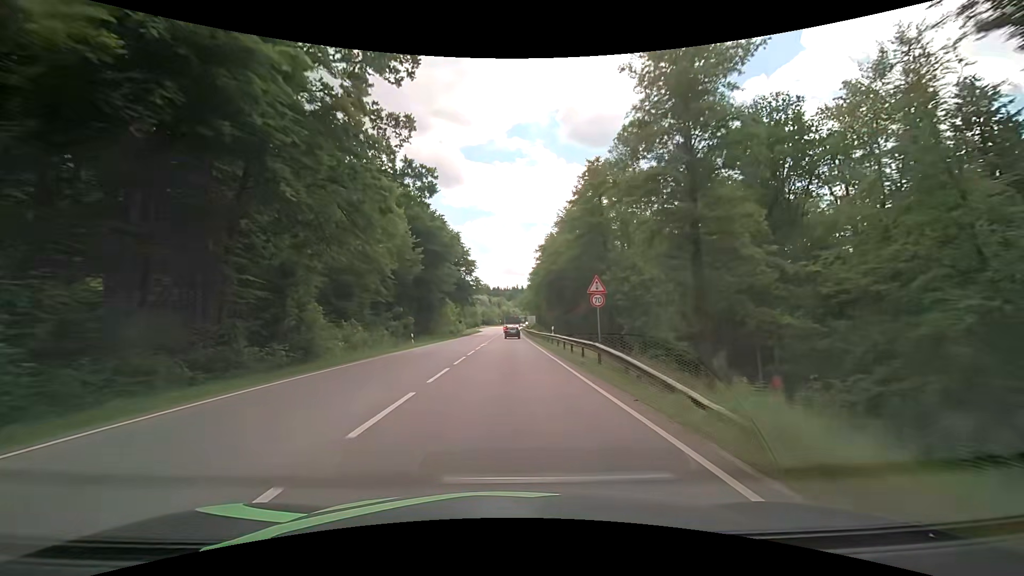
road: secondary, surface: asphalt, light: Day
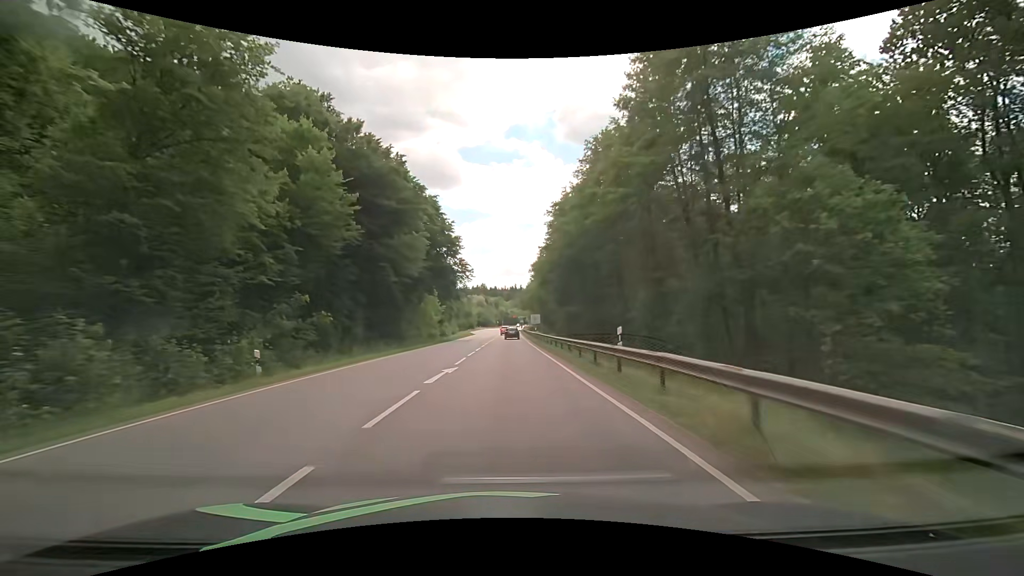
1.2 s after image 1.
(+0.2, +23.1) m; +1°
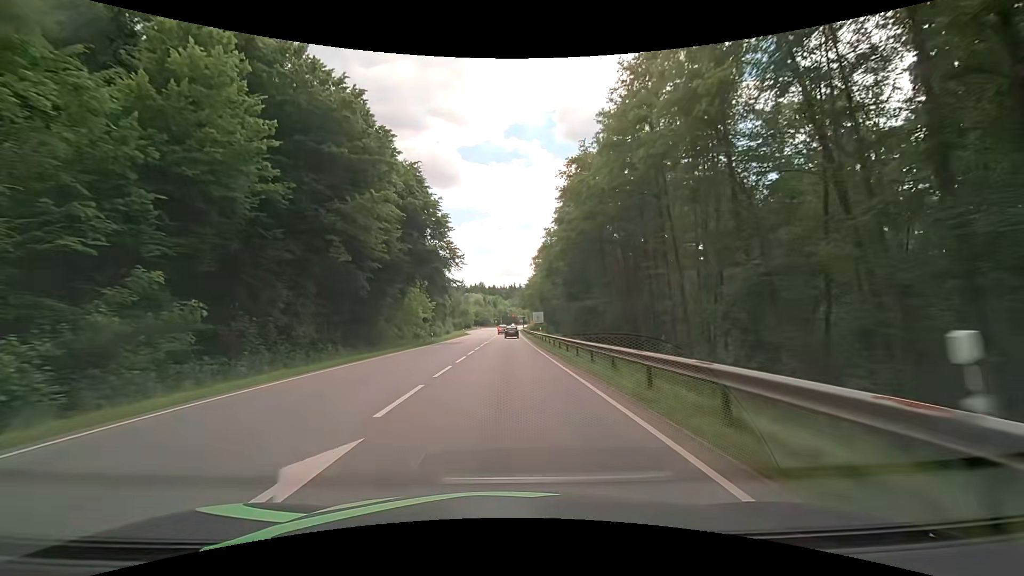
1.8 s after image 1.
(+0.1, +11.3) m; 0°
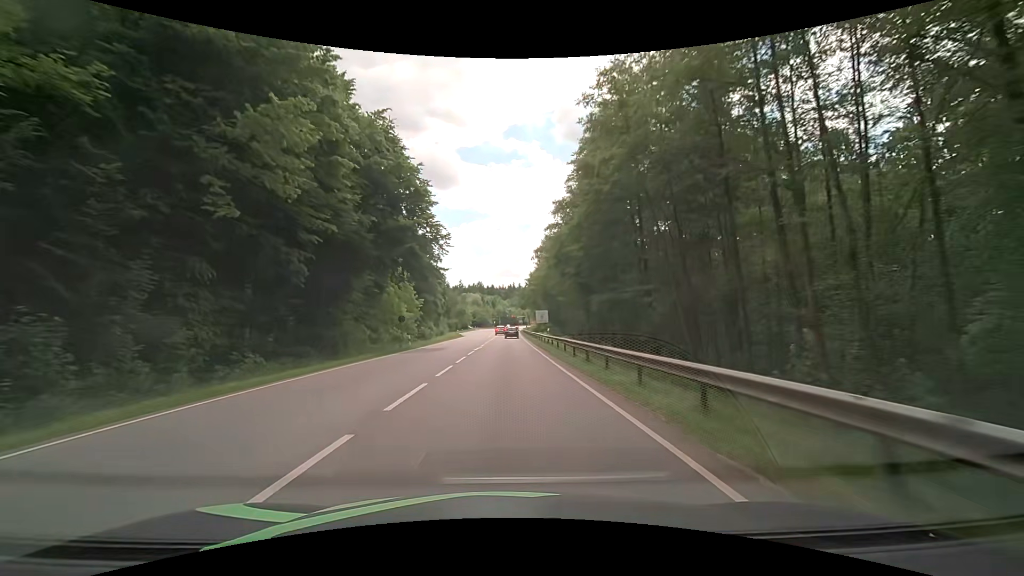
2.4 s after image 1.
(0.0, +11.2) m; 0°
